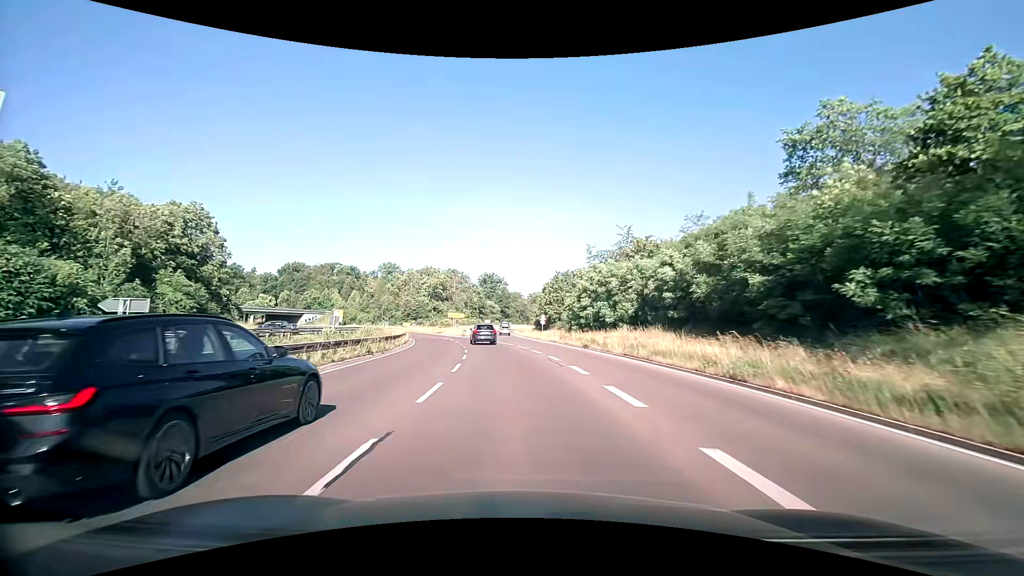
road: trunk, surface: asphalt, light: Day
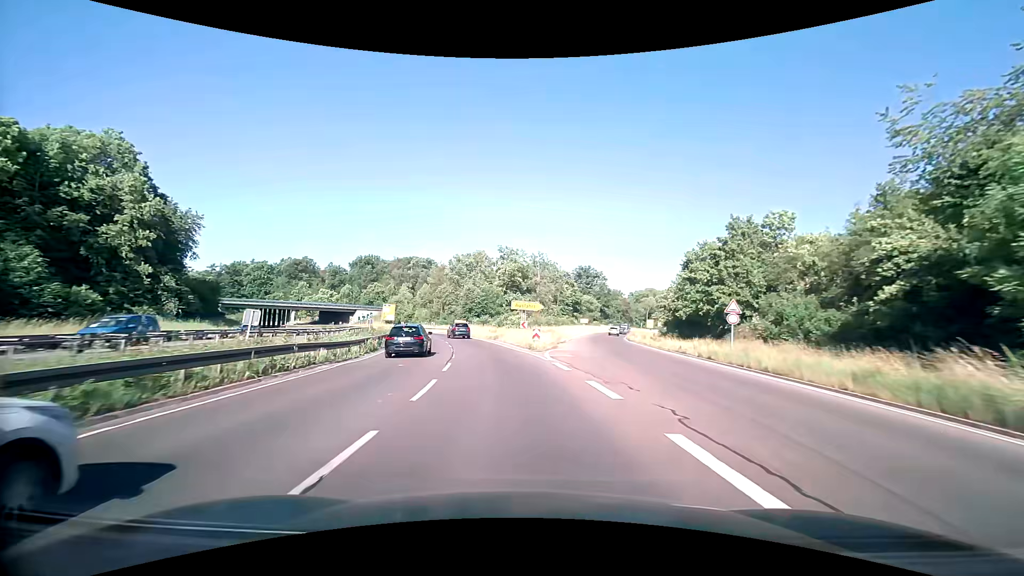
(-3.1, +41.8) m; -10°
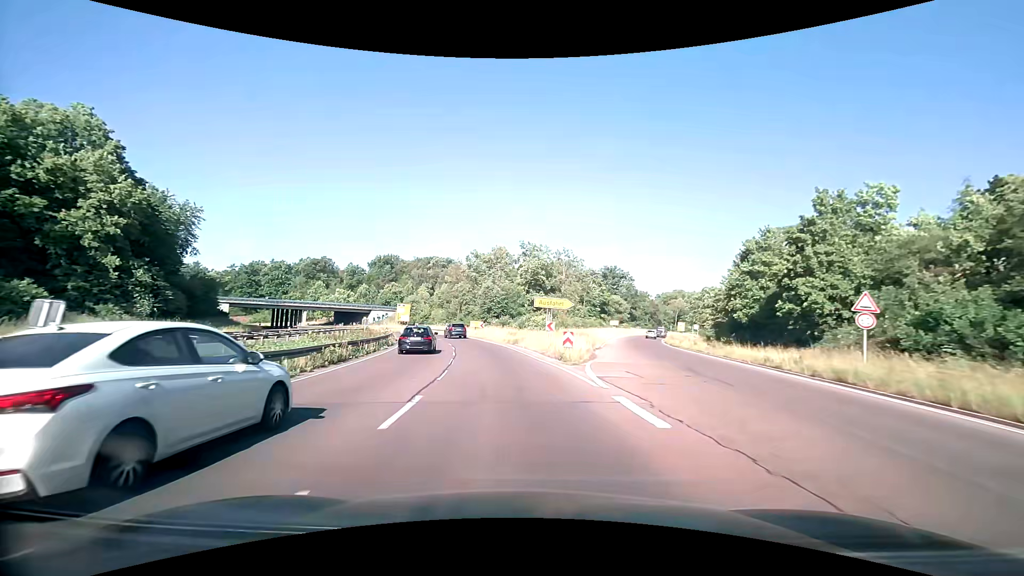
(-0.2, +8.5) m; -3°
(0, +10) (-1, +20) (-2, +30) (-4, +40) (-6, +49) (-9, +59) (-12, +69) (-16, +78) (-20, +87) (-25, +96) m
